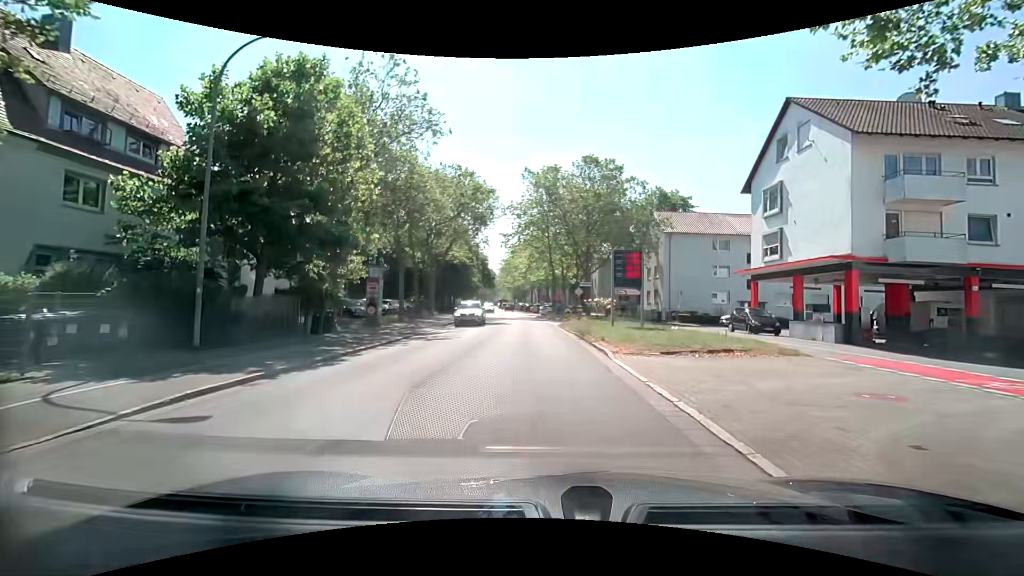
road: secondary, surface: asphalt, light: Day
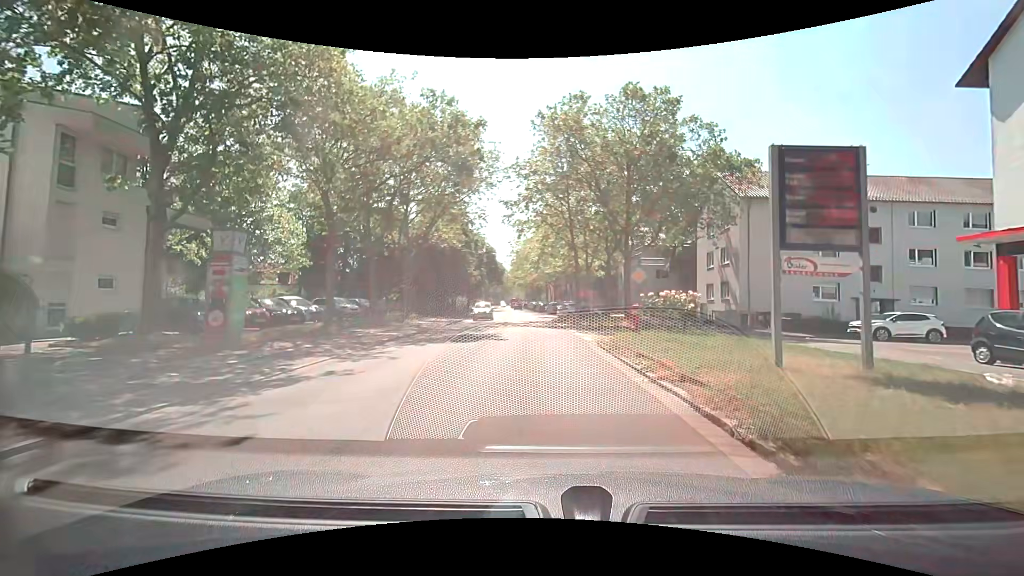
(-0.9, +16.3) m; -4°
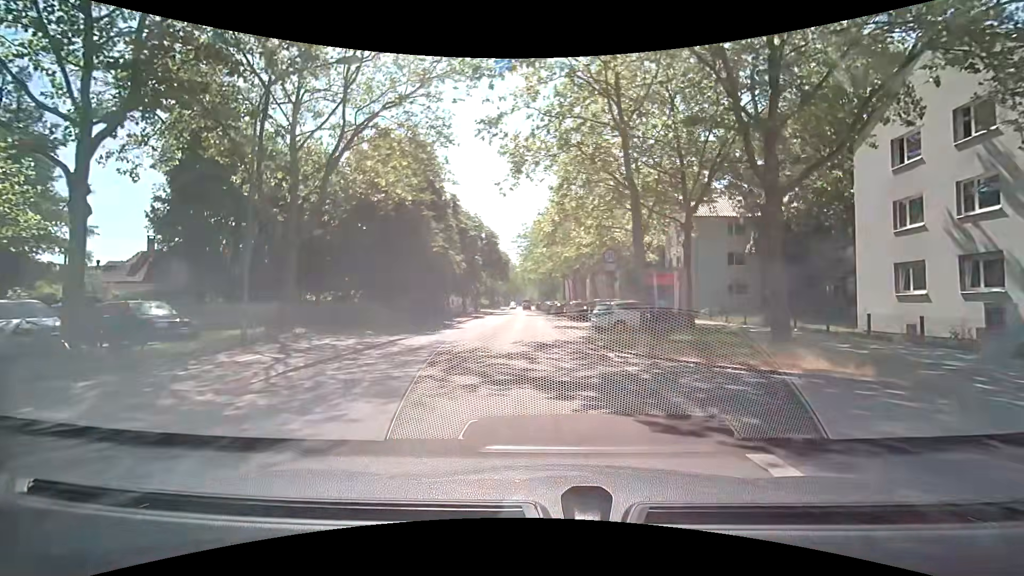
(-0.4, +21.3) m; -2°
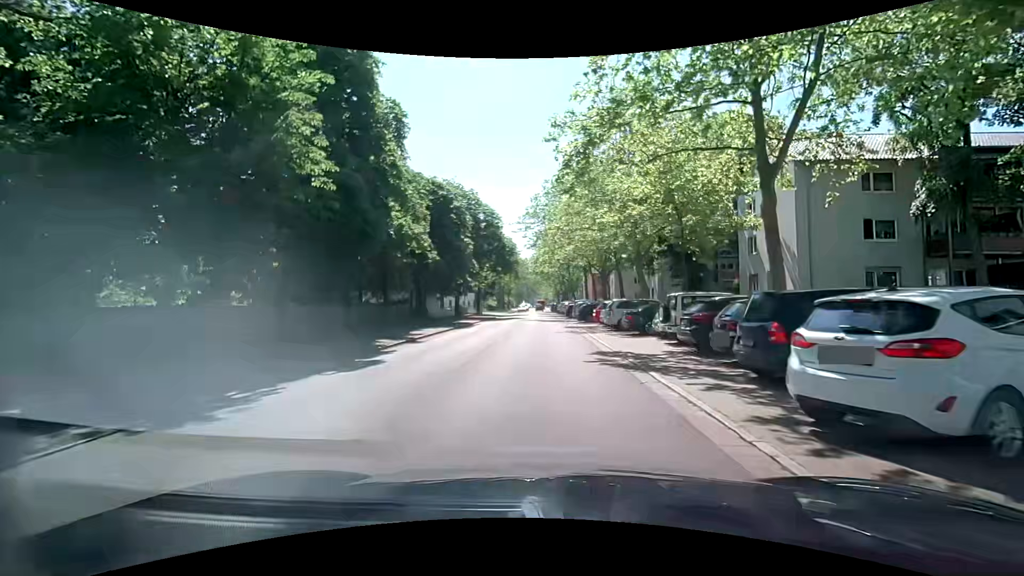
(-0.3, +17.1) m; -3°
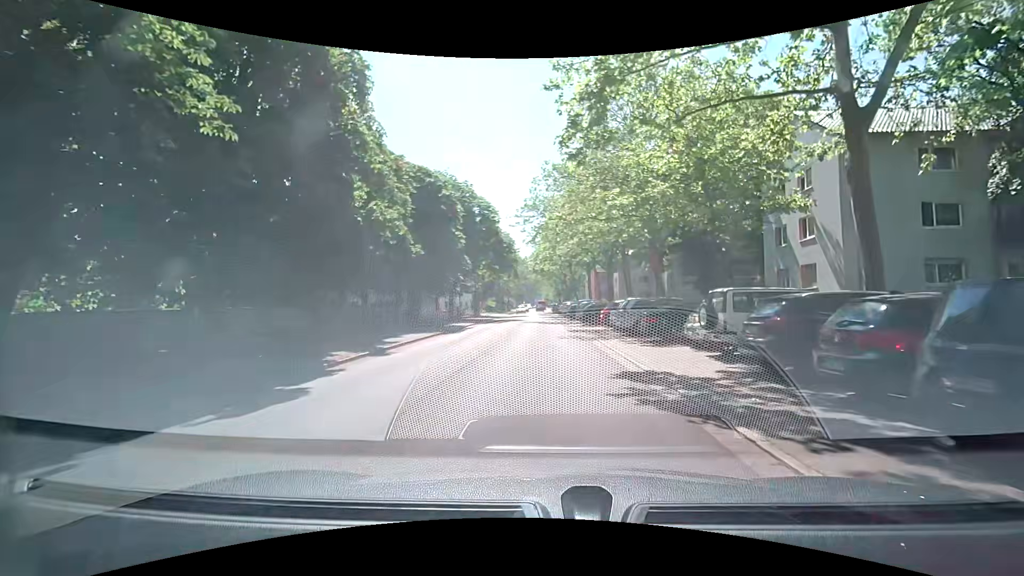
(+0.1, +4.3) m; 0°
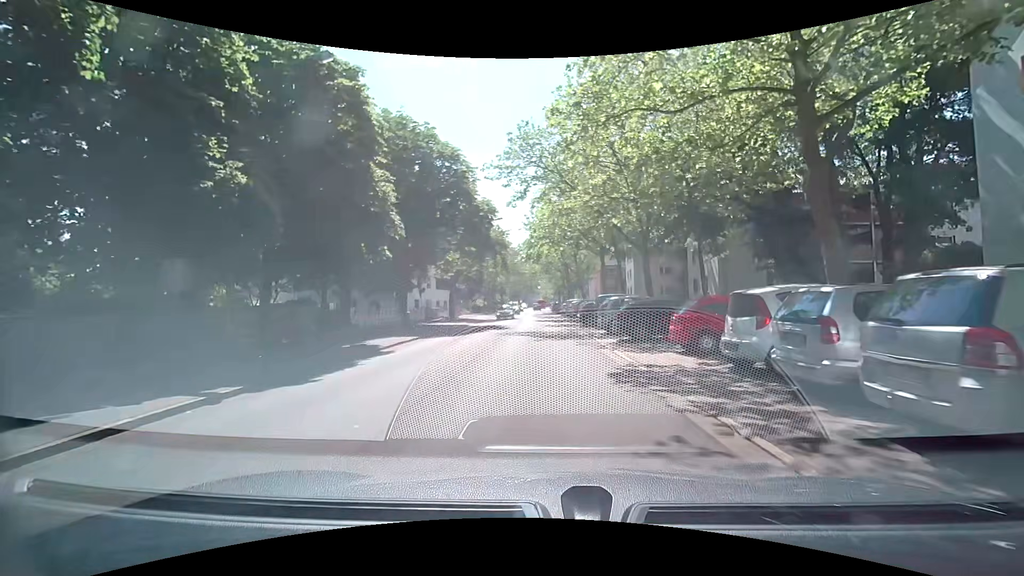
(+0.1, +17.1) m; +2°
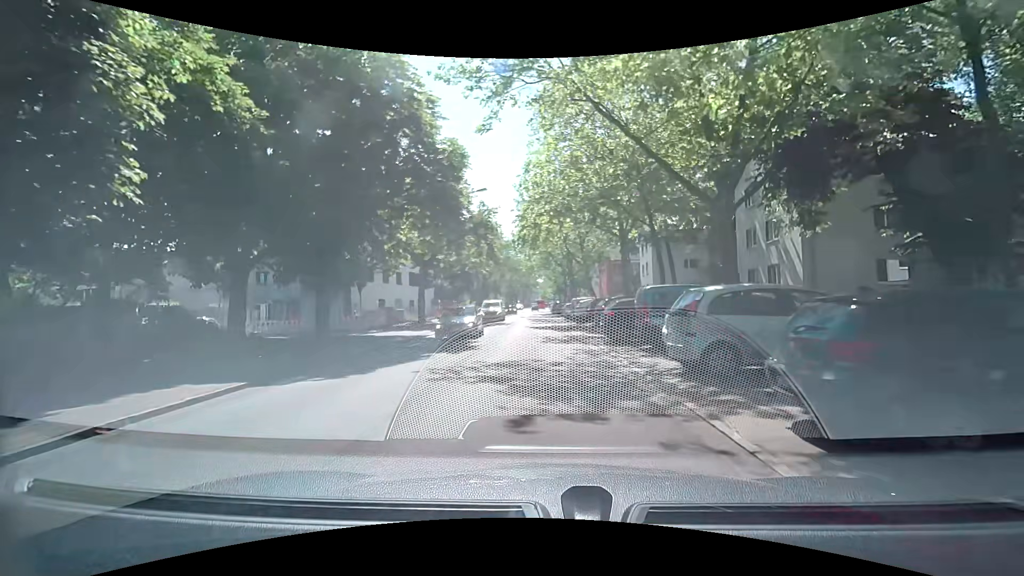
(-0.1, +12.9) m; -1°
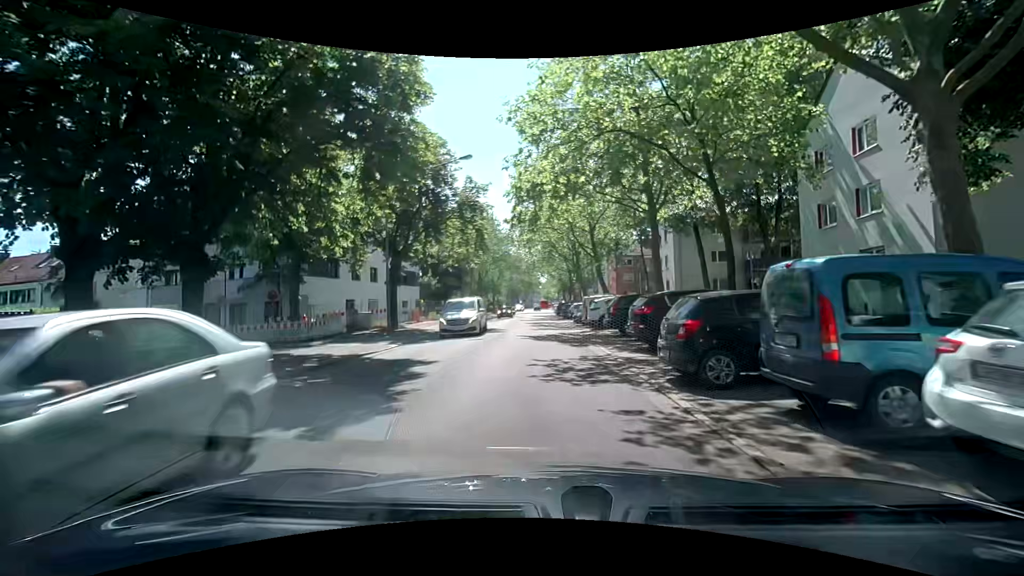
(0.0, +8.6) m; 0°
(0, +10) (0, +20) (0, +30) (0, +40) (0, +50) (0, +60) (0, +70) (0, +80) (0, +90) (-1, +100) m
